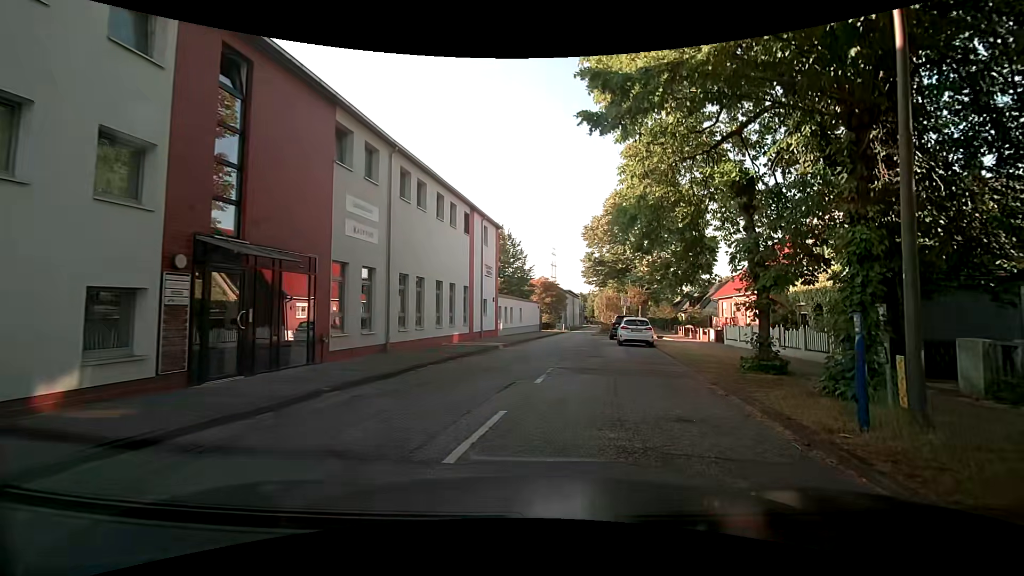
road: residential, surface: asphalt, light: Day
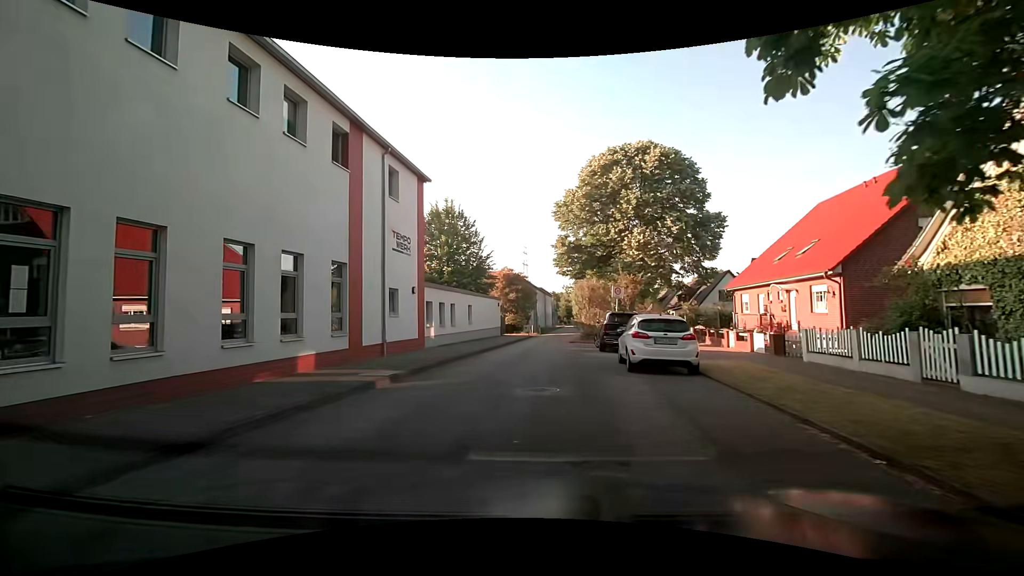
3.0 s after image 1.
(+1.3, +12.9) m; +4°
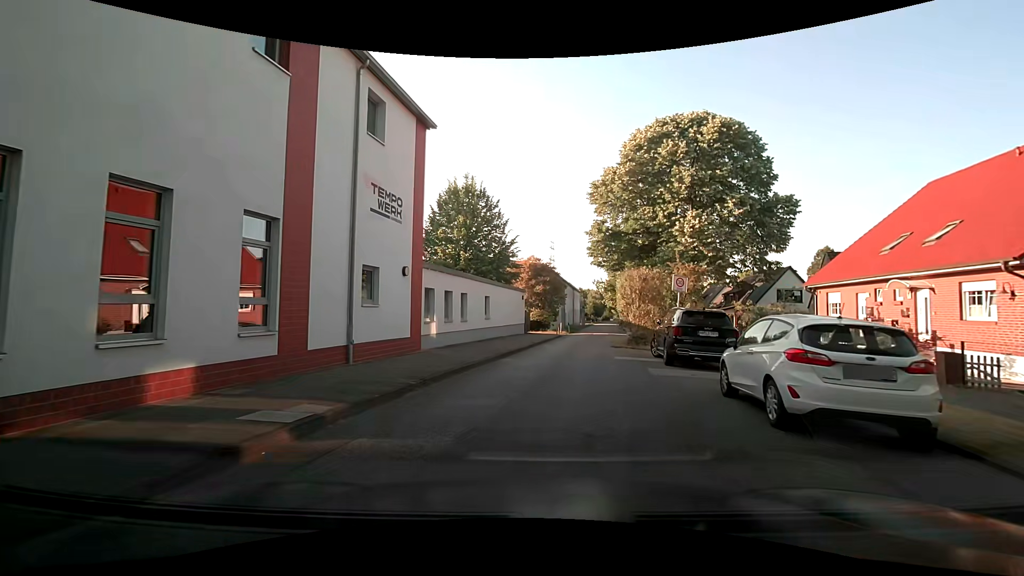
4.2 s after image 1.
(-0.3, +6.1) m; -2°
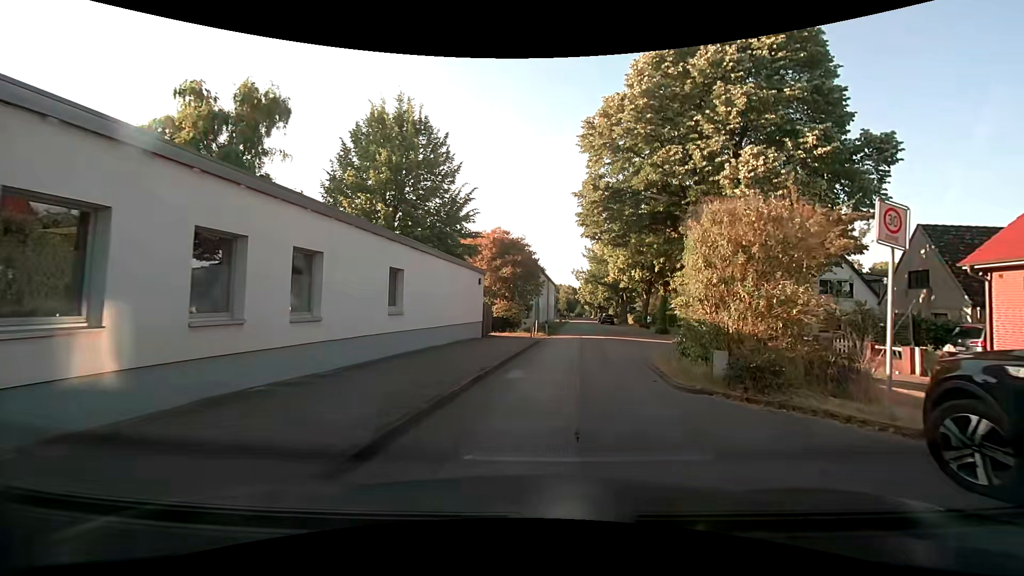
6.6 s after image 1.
(+0.2, +13.4) m; +3°
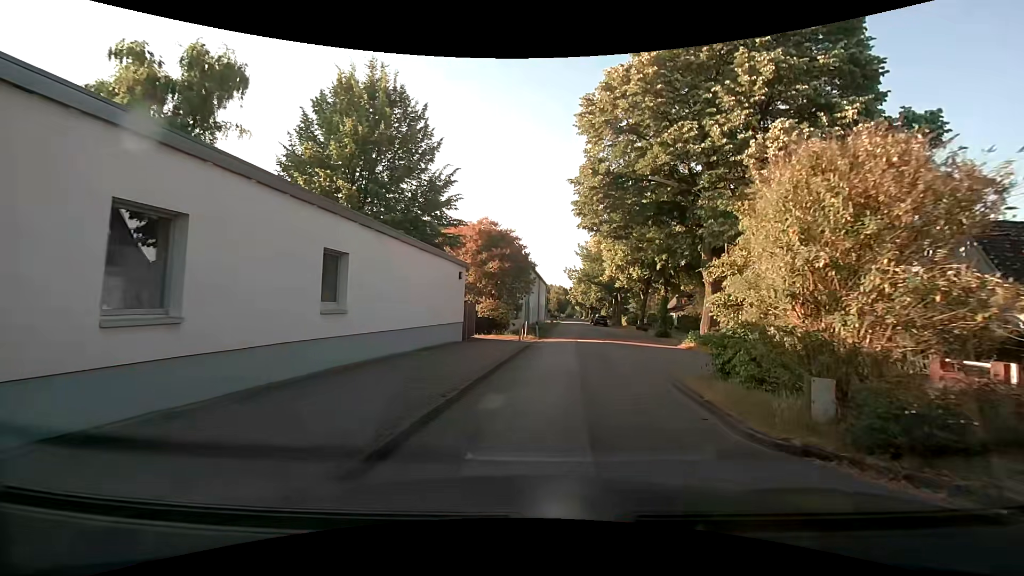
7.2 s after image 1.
(0.0, +3.4) m; +1°
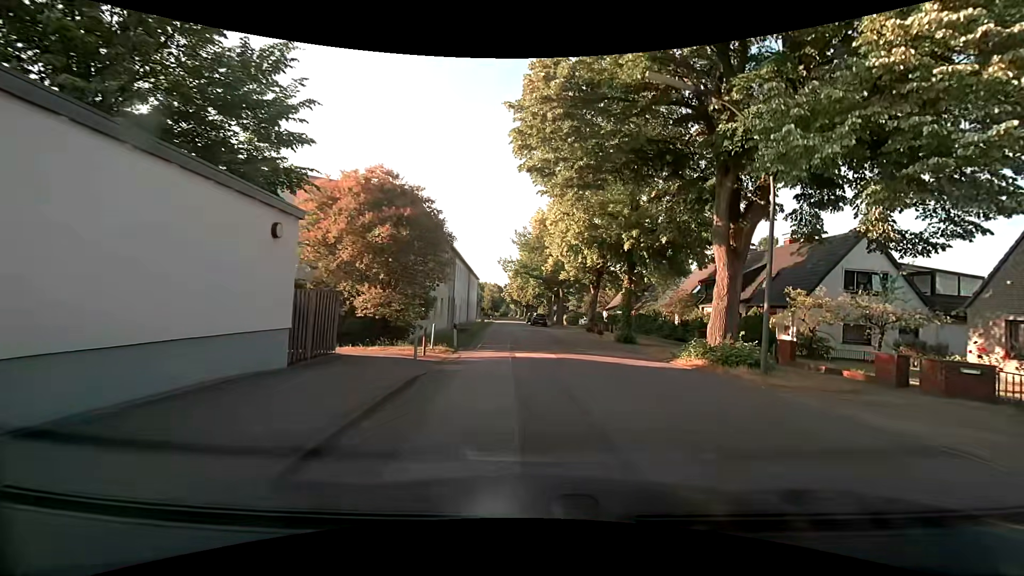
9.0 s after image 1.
(+0.4, +10.4) m; +7°
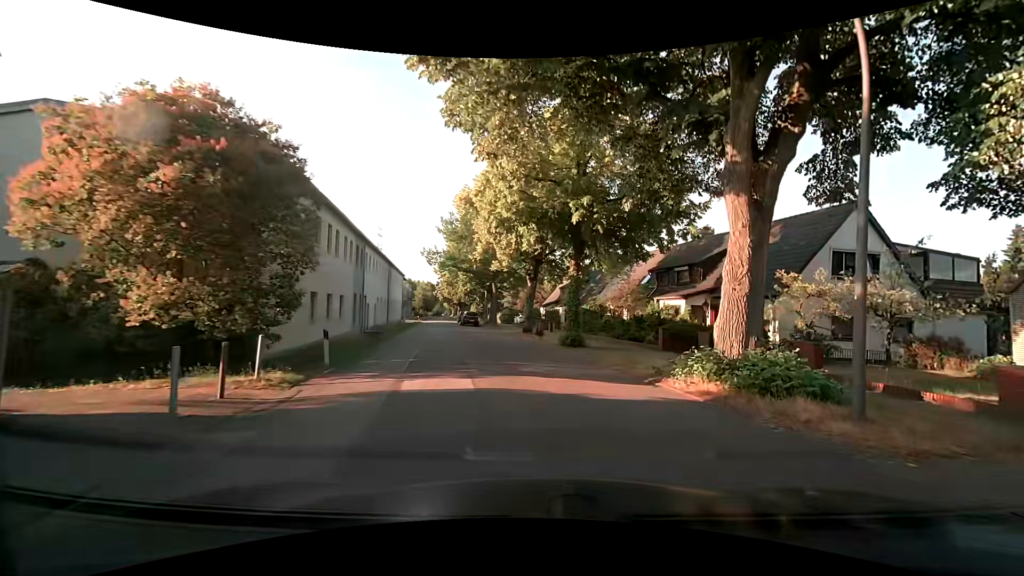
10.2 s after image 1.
(+0.4, +6.8) m; +8°
(0, +10) (-2, +20) (-4, +30) (-7, +39) (-10, +49) (-12, +59) (-14, +68) (-16, +78) (-17, +88) (-18, +98) m
